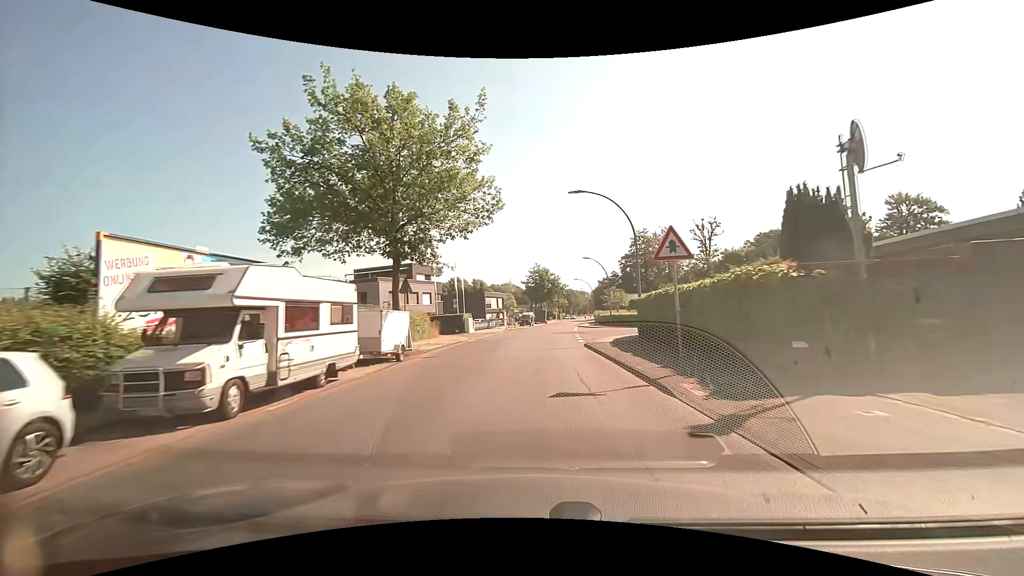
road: unclassified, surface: asphalt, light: Day
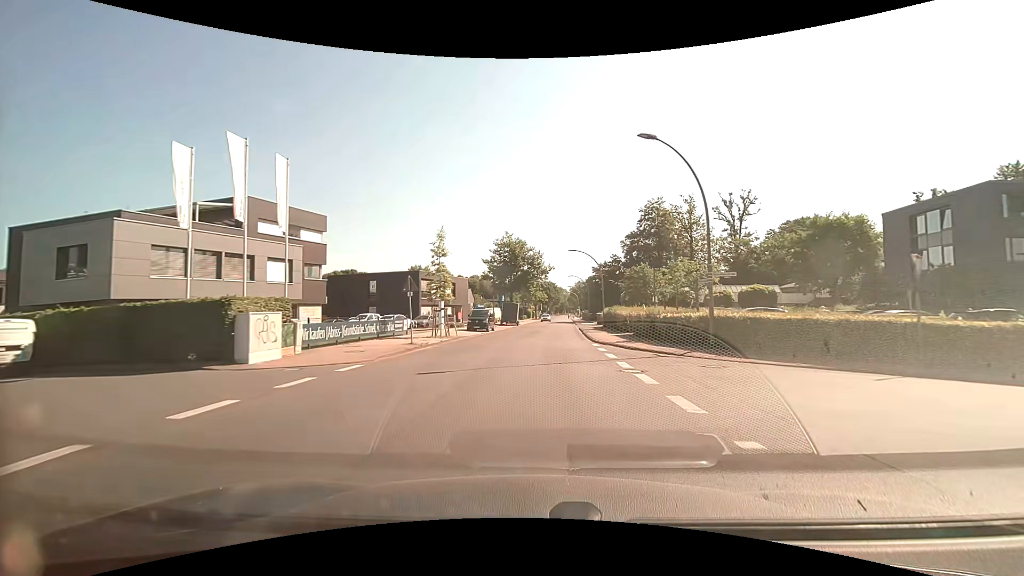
(+0.9, +37.9) m; +3°
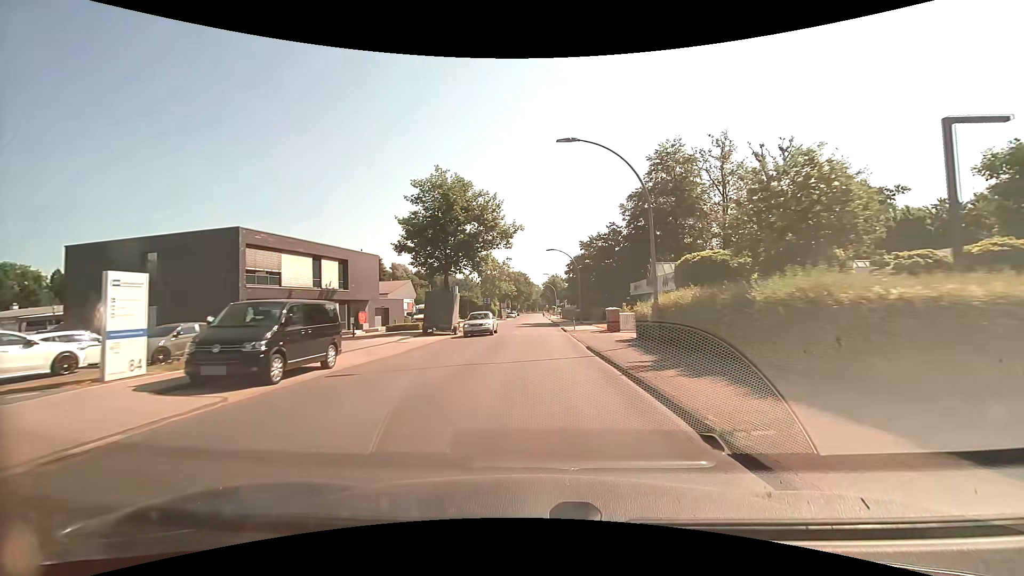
(+1.3, +31.2) m; +3°
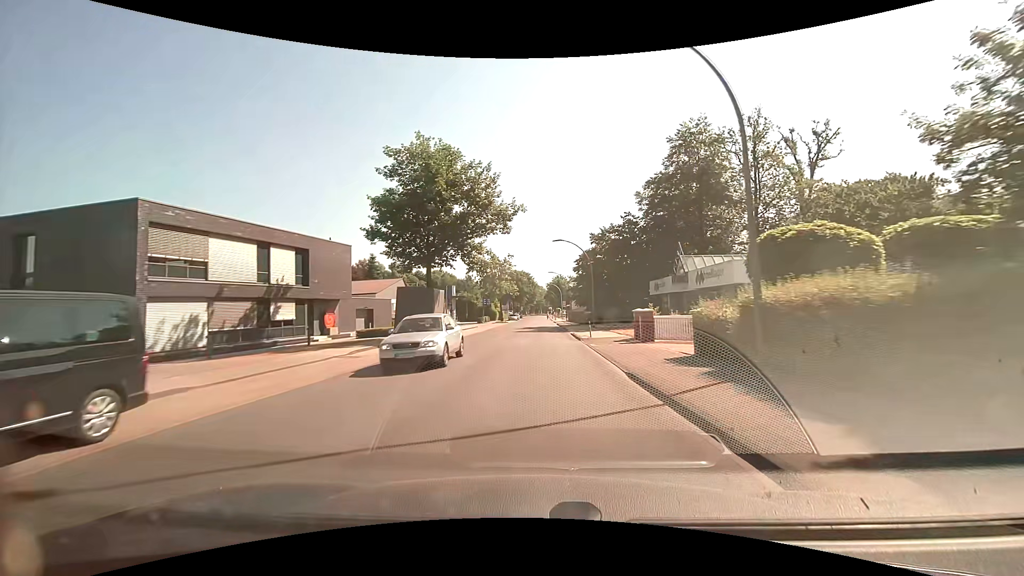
(0.0, +7.8) m; 0°
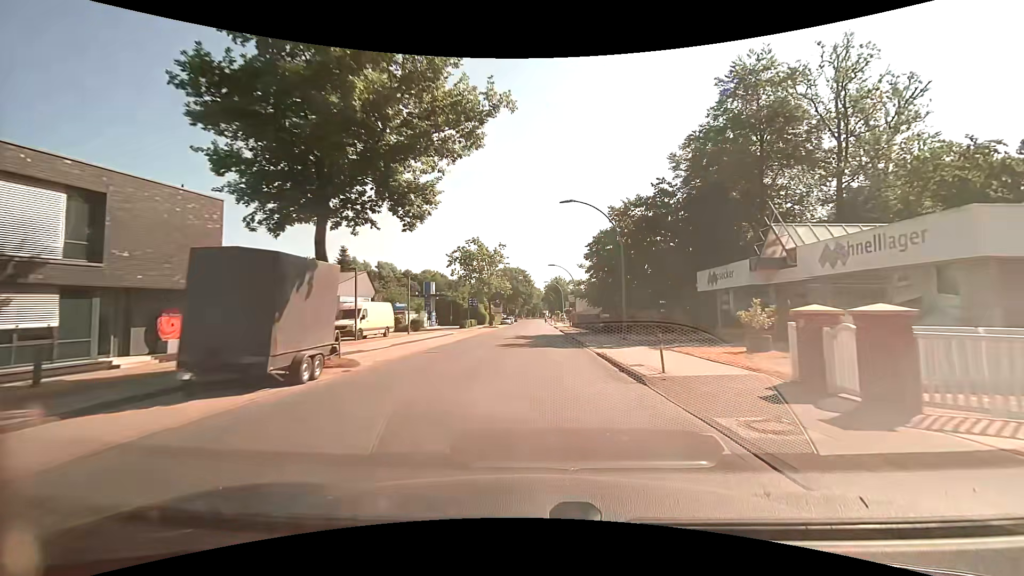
(0.0, +15.6) m; 0°
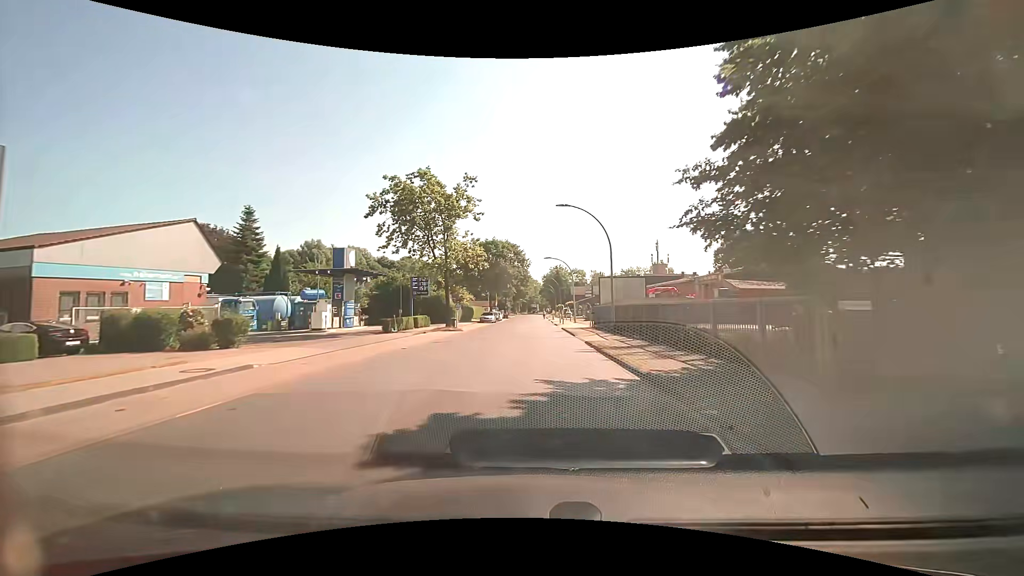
(+0.1, +31.0) m; 0°
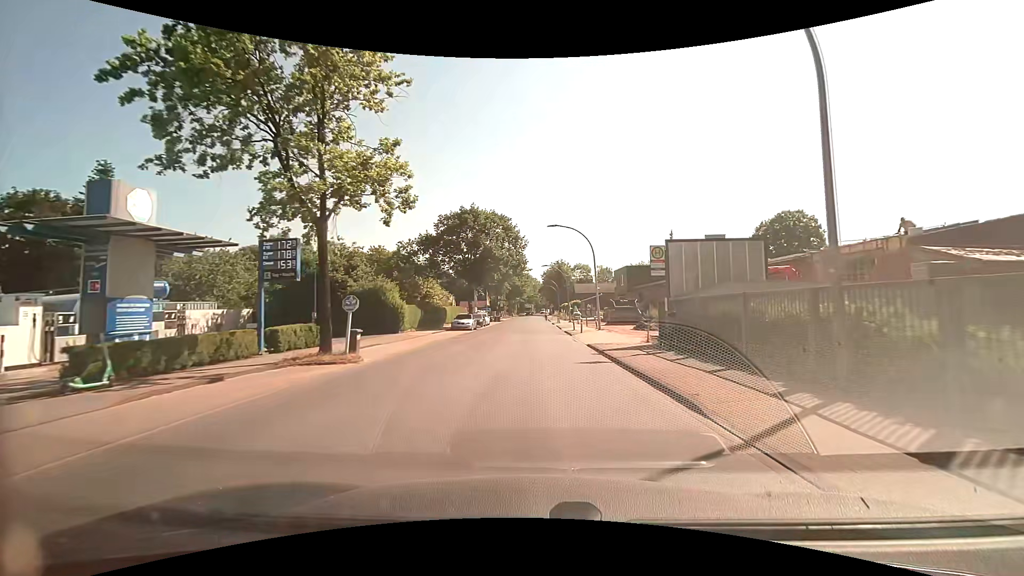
(0.0, +21.8) m; 0°
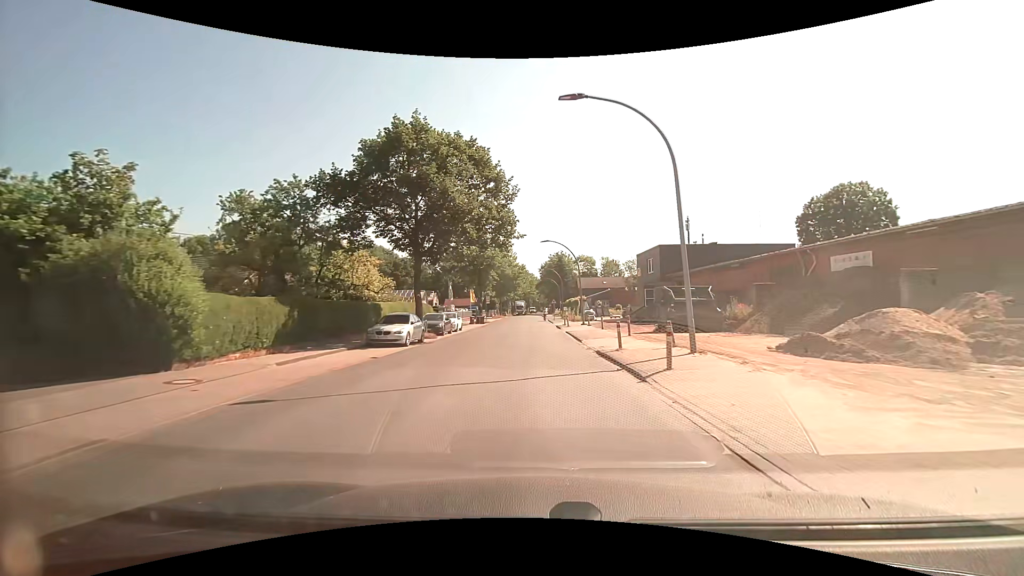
(0.0, +21.3) m; 0°
(0, +10) (0, +20) (0, +30) (0, +40) (0, +50) (0, +60) (0, +70) (0, +80) (0, +90) (0, +100) m
